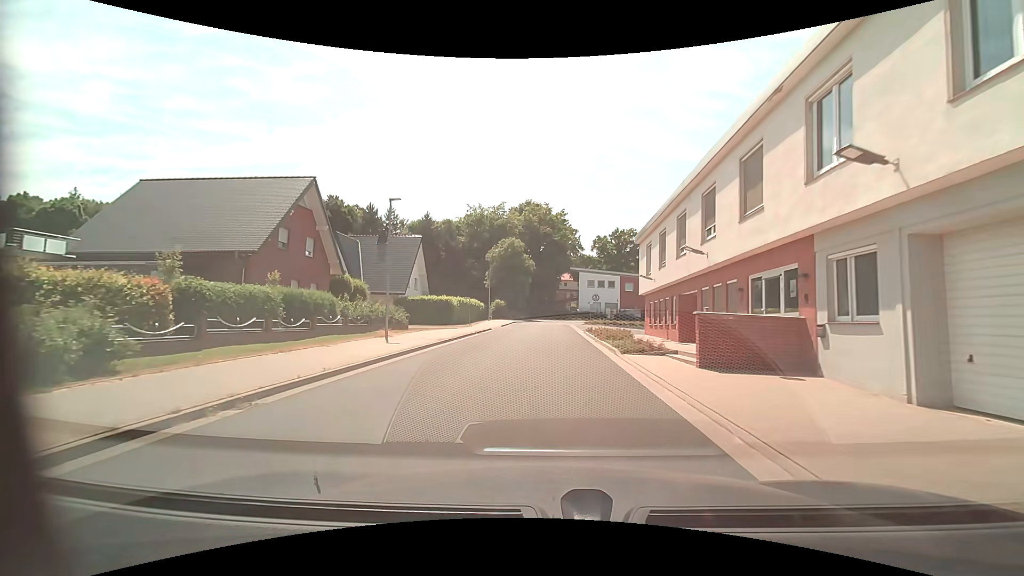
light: Day
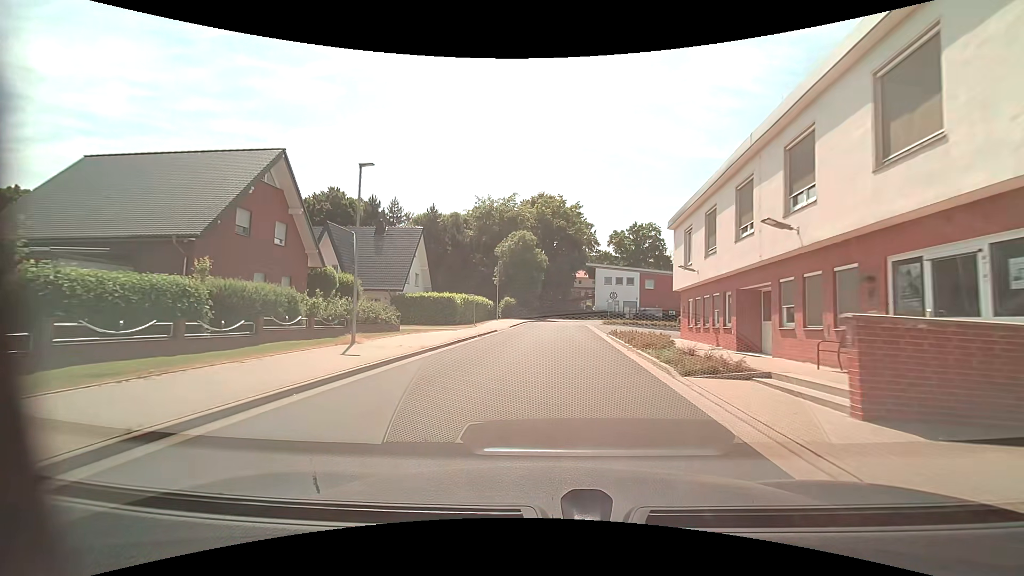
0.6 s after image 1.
(0.0, +5.4) m; -1°
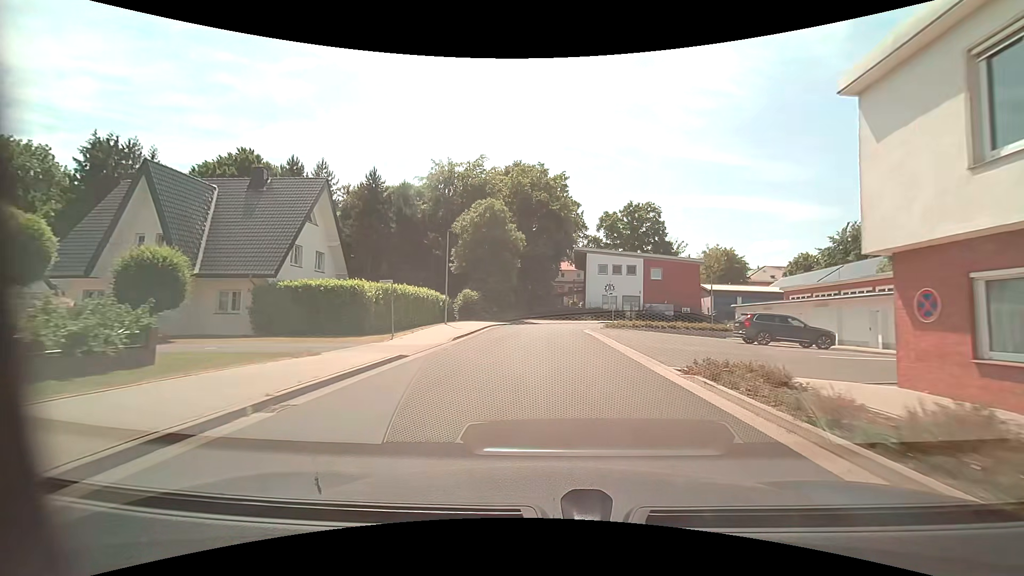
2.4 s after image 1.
(+0.1, +18.3) m; +2°
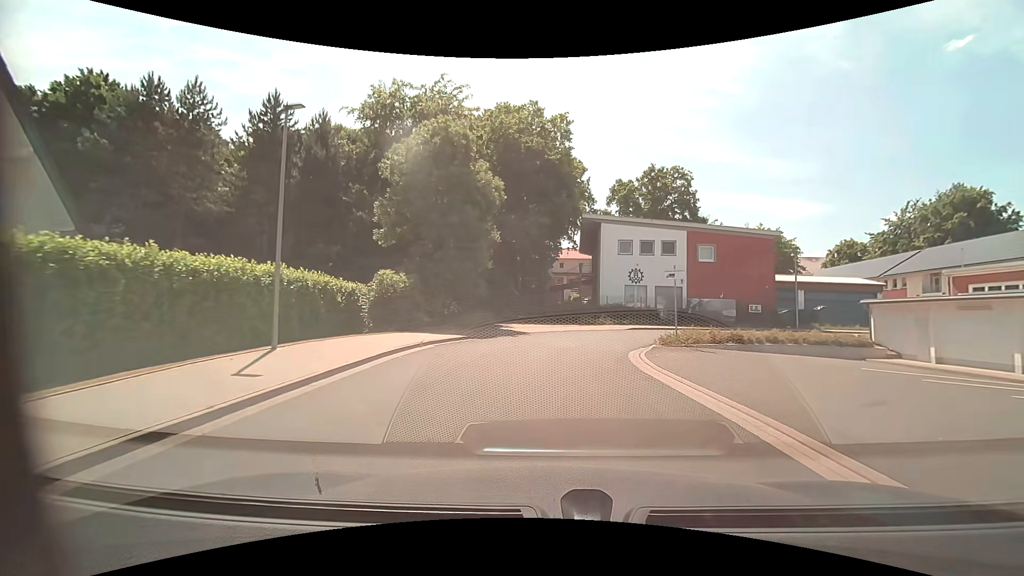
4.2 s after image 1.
(+0.2, +19.9) m; 0°
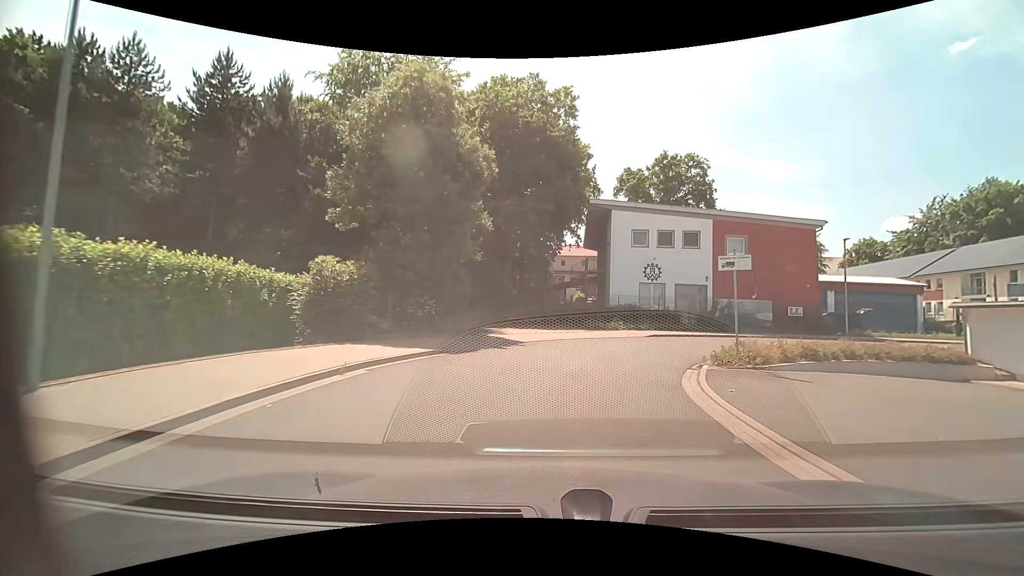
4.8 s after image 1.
(0.0, +5.8) m; 0°
(+1, +10) (+4, +19) (+12, +26) (+21, +28) (+31, +29) (+41, +29) (+51, +30) (+61, +30) (+71, +31) (+81, +32) m
